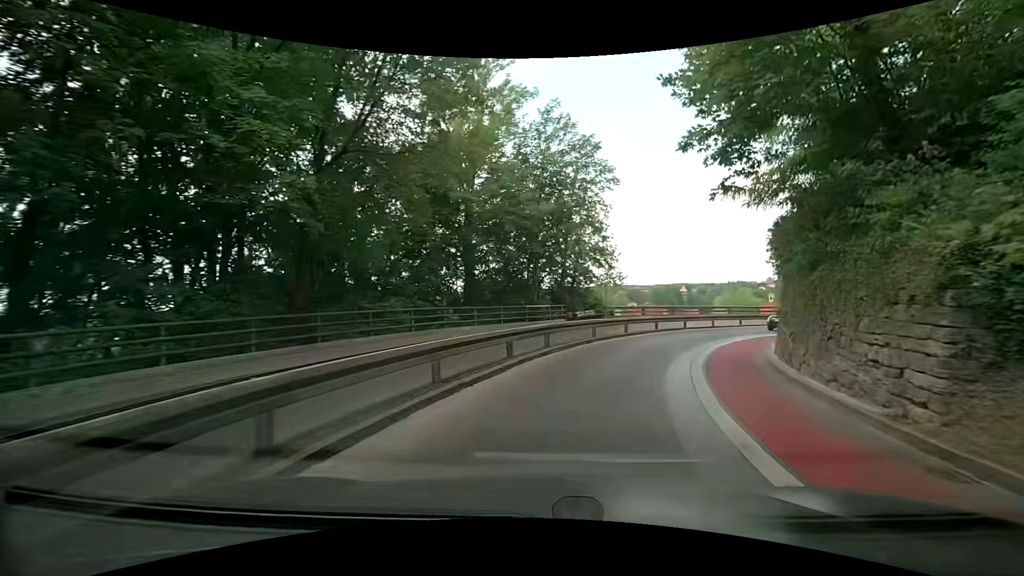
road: secondary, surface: asphalt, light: Day
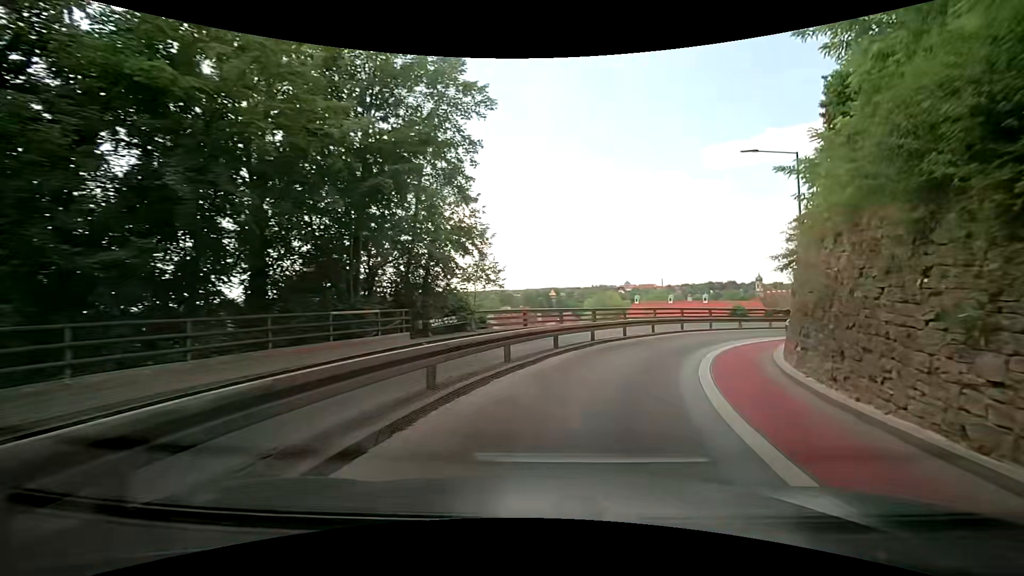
(+1.3, +12.1) m; +14°
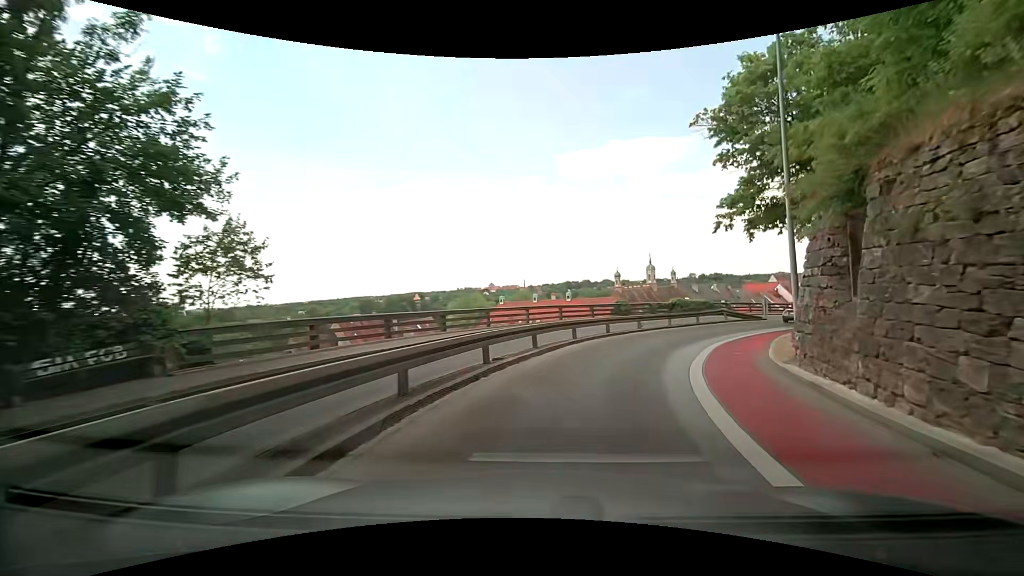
(+1.5, +11.8) m; +12°
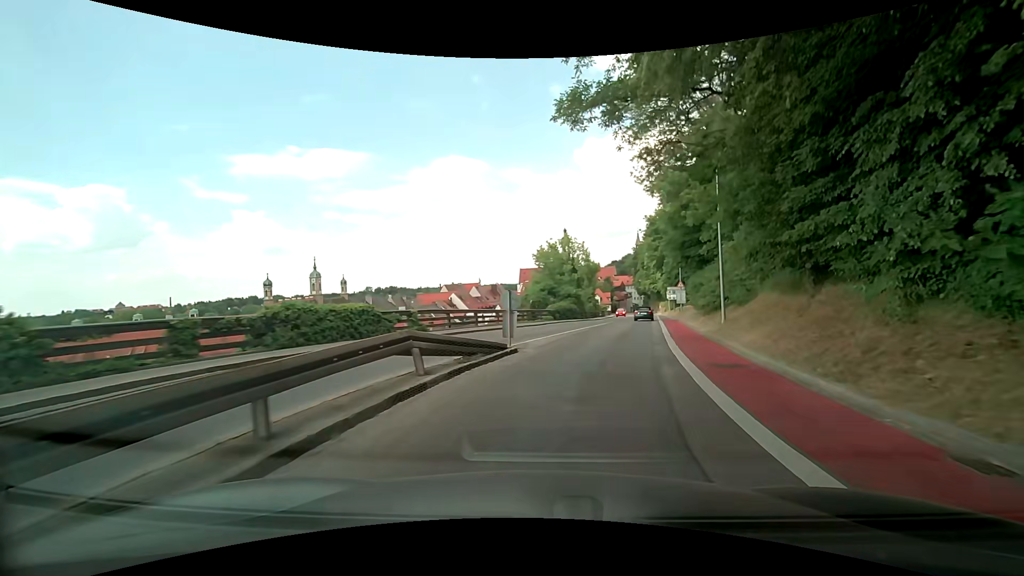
(+9.2, +27.0) m; +38°
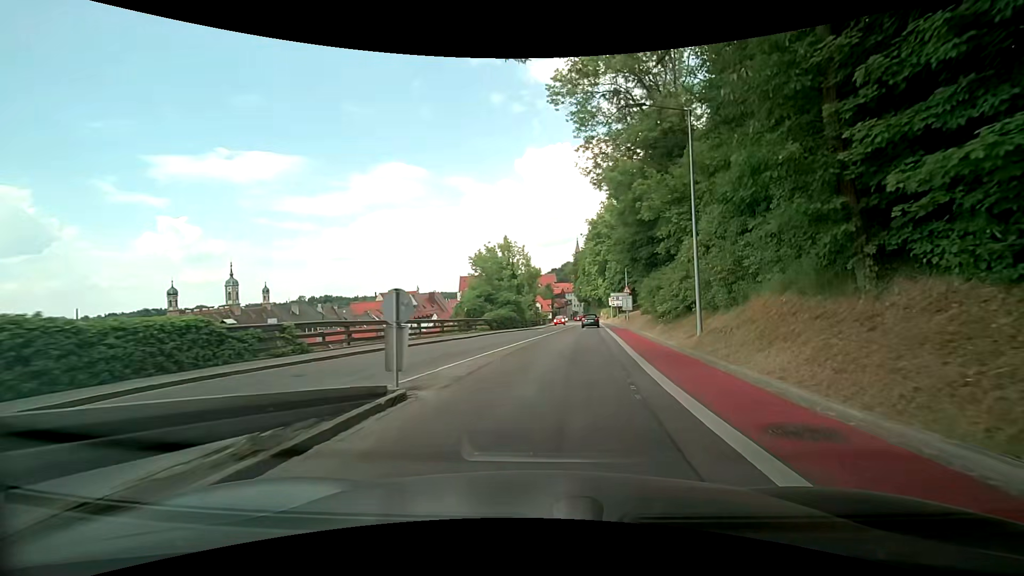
(+0.3, +5.9) m; +6°
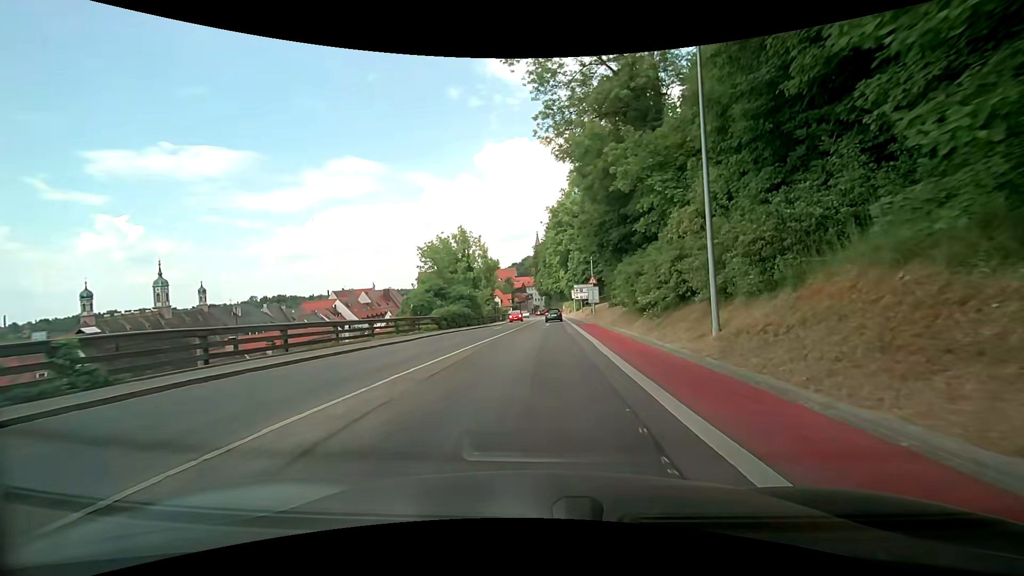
(+0.2, +6.0) m; +5°
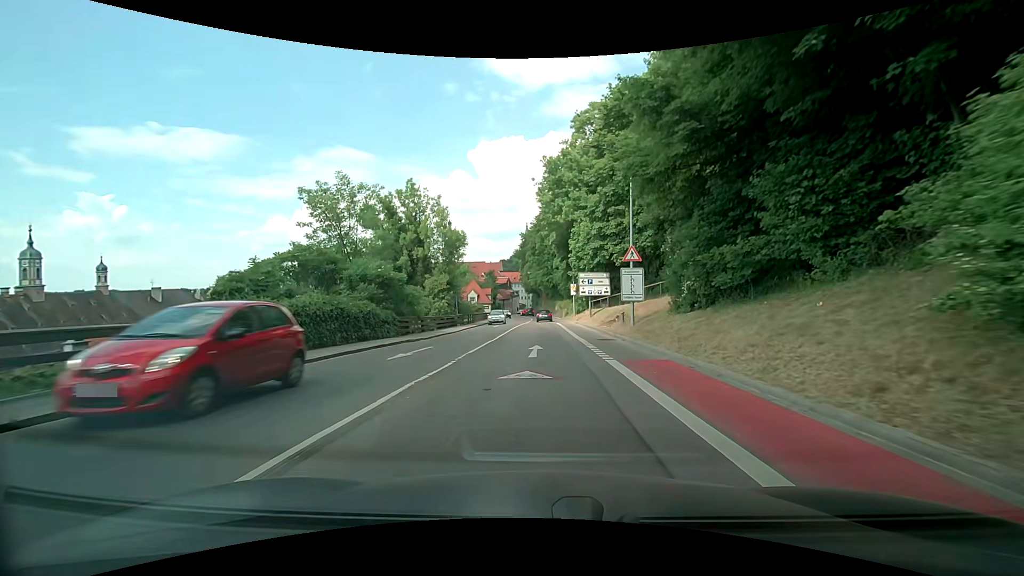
(0.0, +25.2) m; 0°
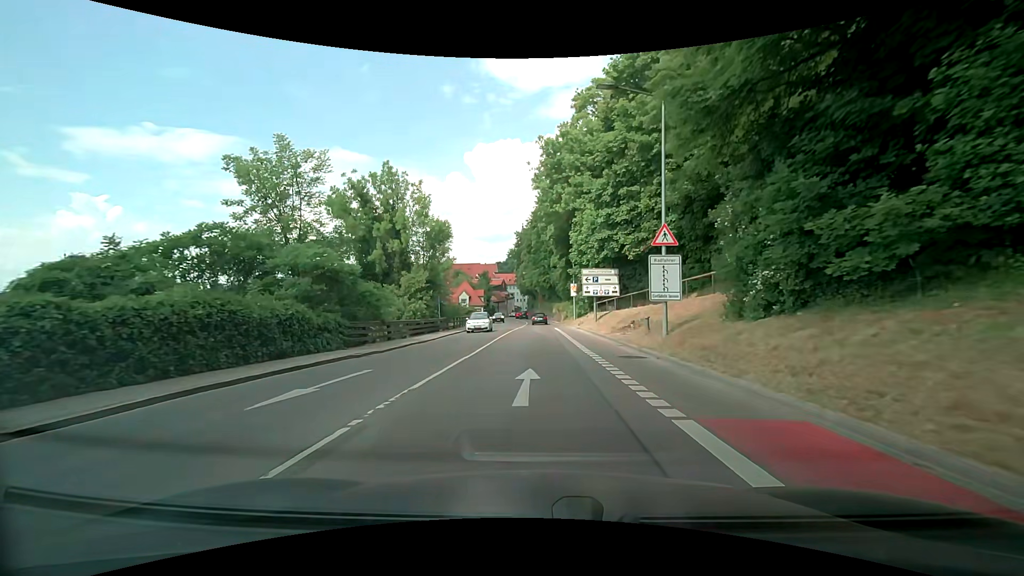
(+0.1, +6.7) m; +1°
(0, +10) (0, +20) (0, +30) (0, +40) (0, +50) (0, +60) (0, +70) (-1, +80) (-1, +90) (-2, +100) m
